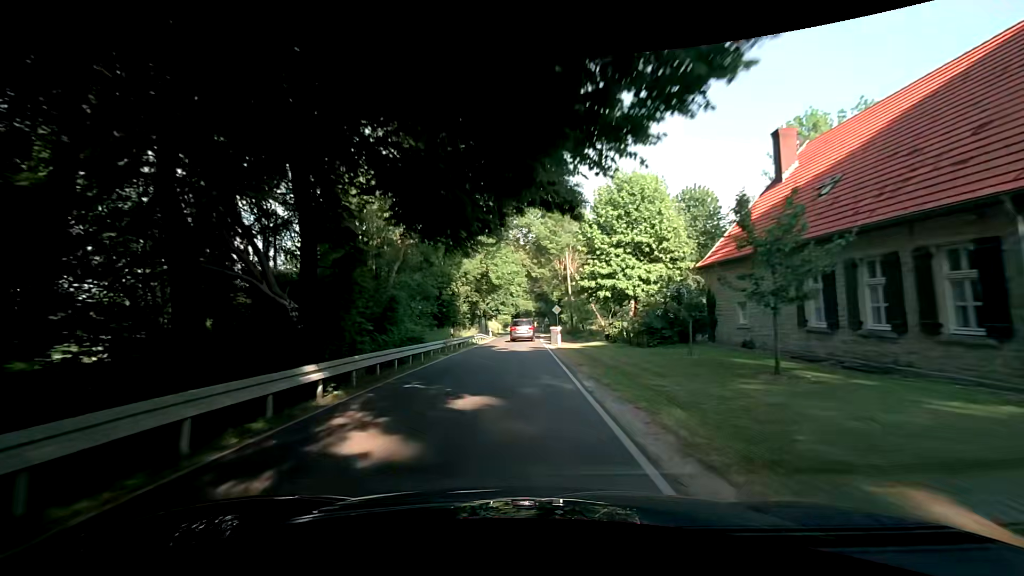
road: tertiary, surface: asphalt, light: Day
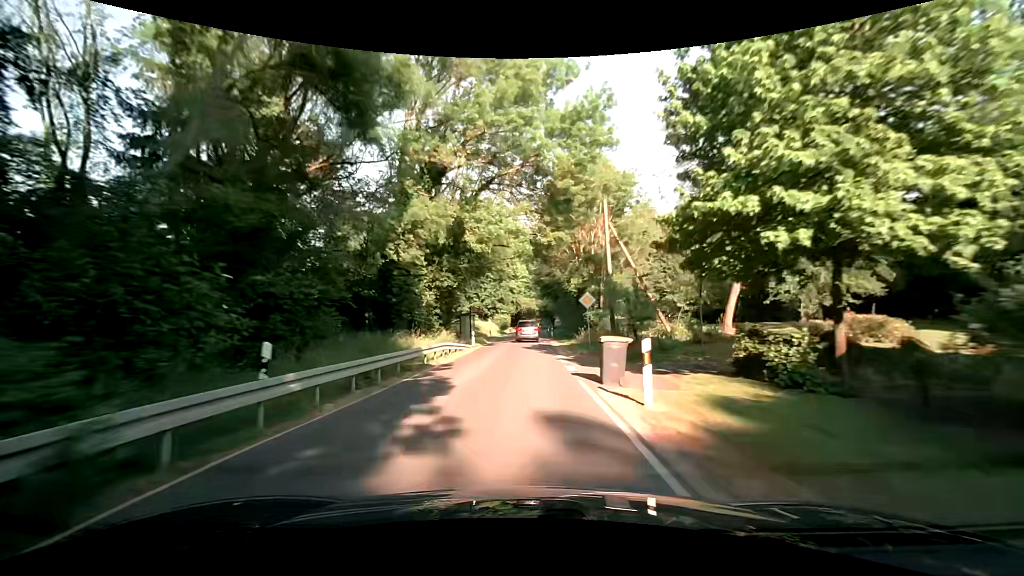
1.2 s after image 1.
(+0.1, +20.7) m; 0°
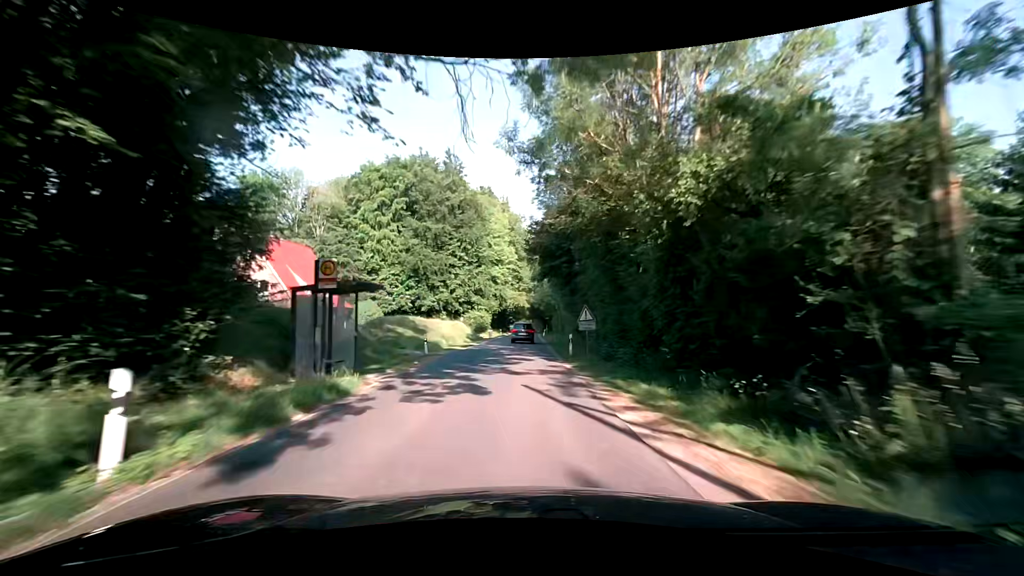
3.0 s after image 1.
(+0.2, +31.1) m; +1°
(0, +10) (0, +20) (0, +30) (0, +40) (+1, +50) (+1, +60) (+1, +70) (+1, +80) (+1, +90) (+2, +100) m
